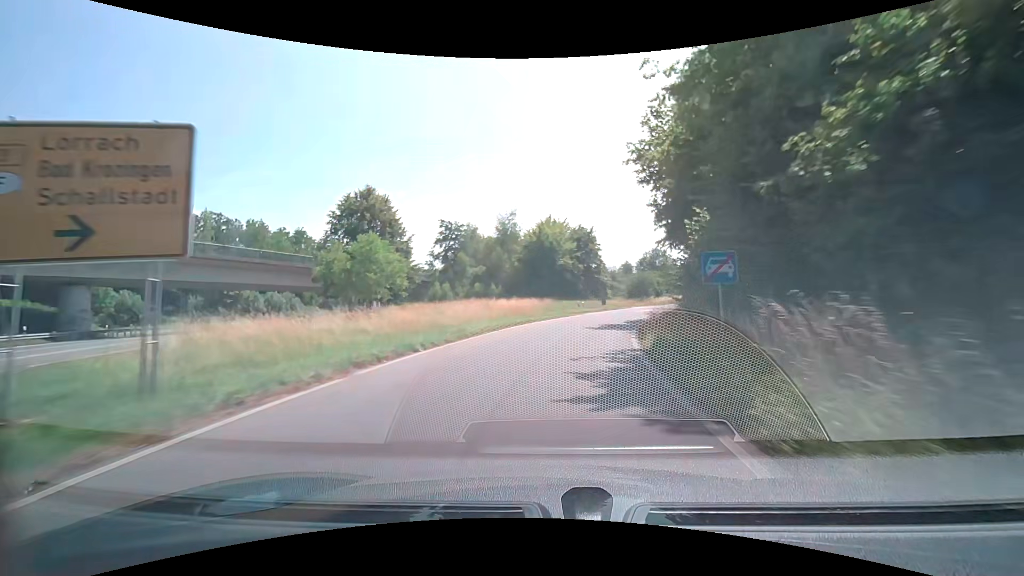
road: trunk_link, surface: asphalt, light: Day
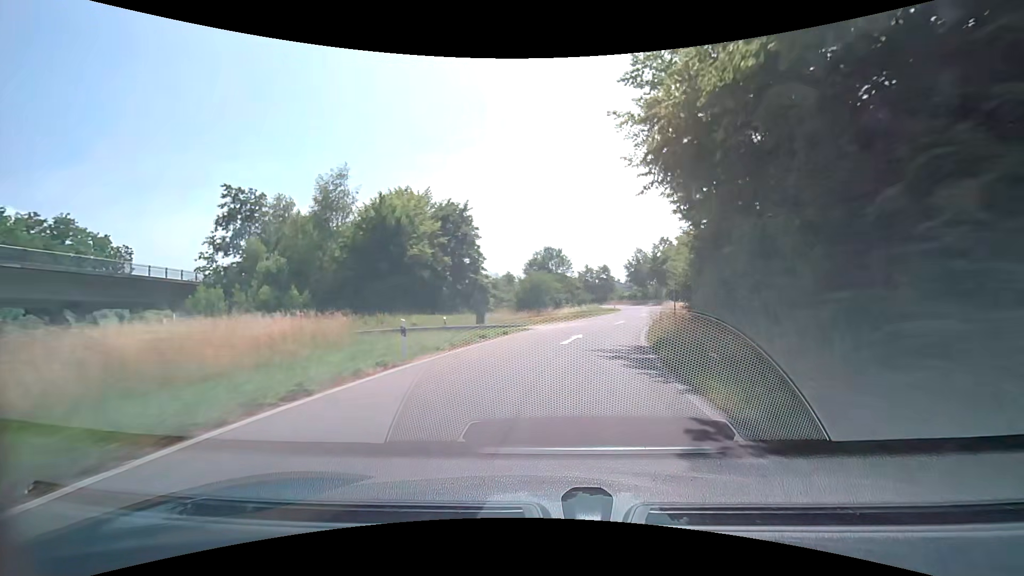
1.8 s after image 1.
(+3.4, +27.3) m; +14°
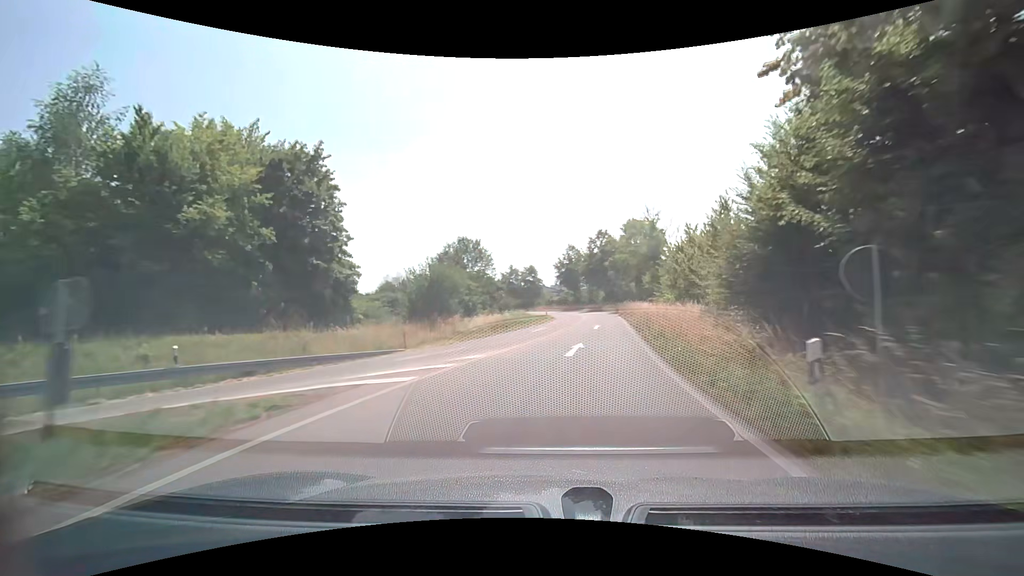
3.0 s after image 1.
(+1.4, +18.4) m; +9°
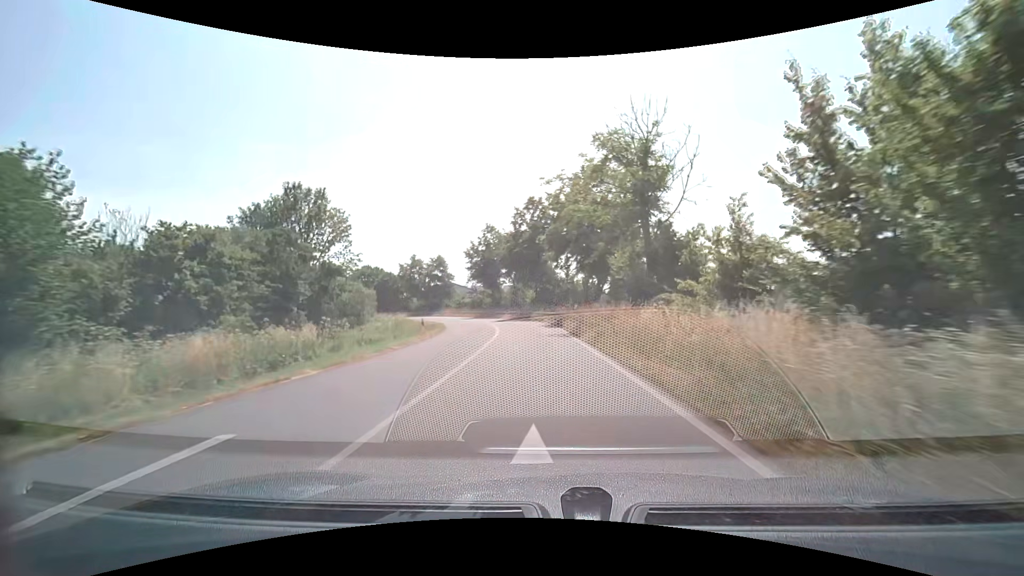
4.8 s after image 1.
(+2.7, +28.0) m; +9°
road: primary_link
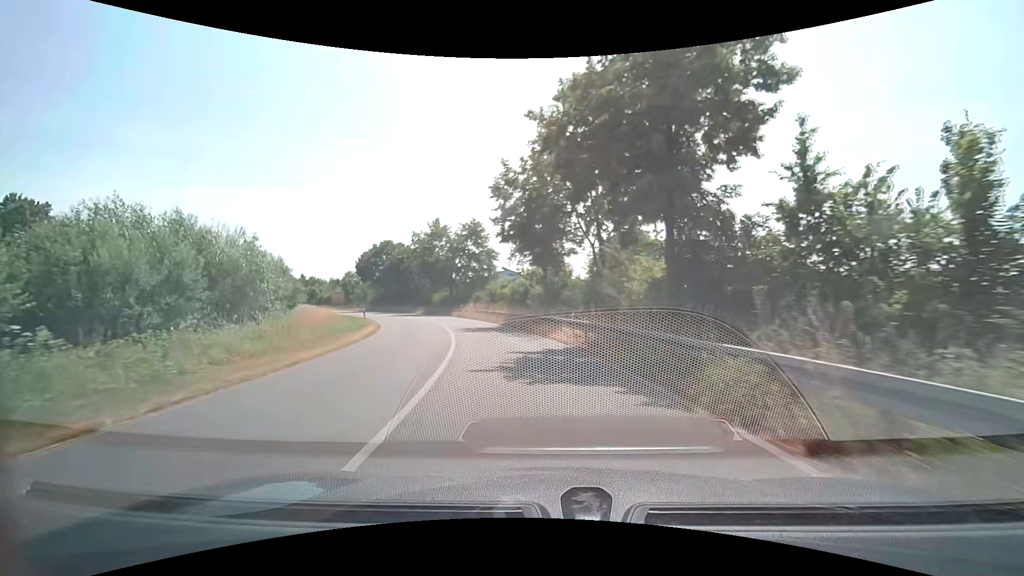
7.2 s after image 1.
(-1.6, +36.2) m; -8°
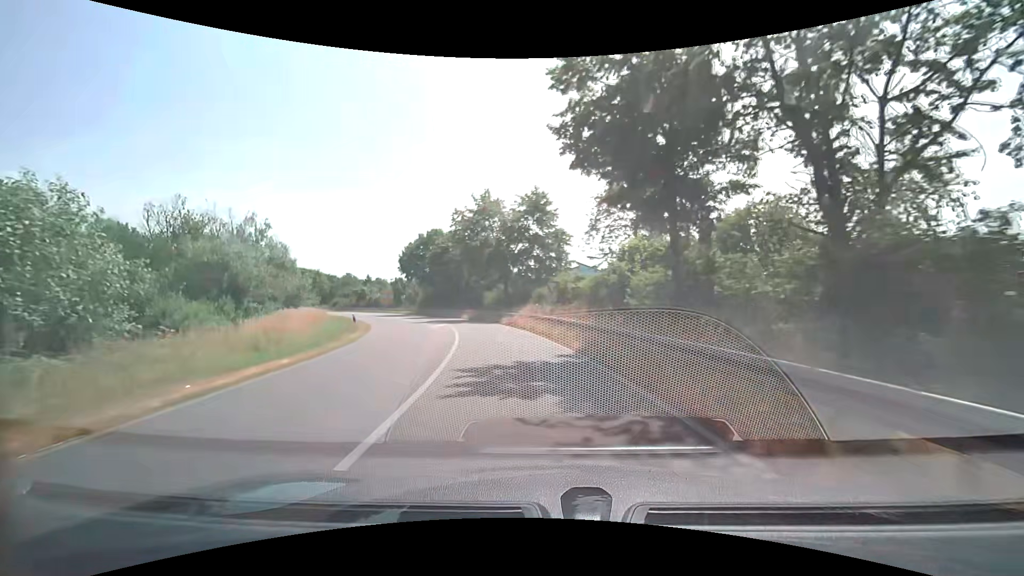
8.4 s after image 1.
(-1.1, +16.6) m; -8°
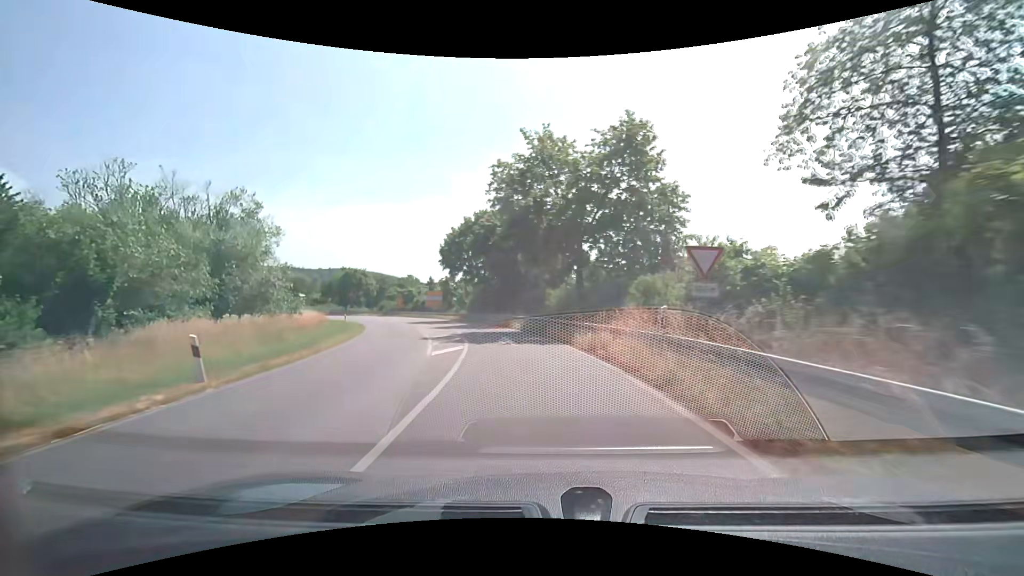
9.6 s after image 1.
(-1.1, +16.3) m; -8°
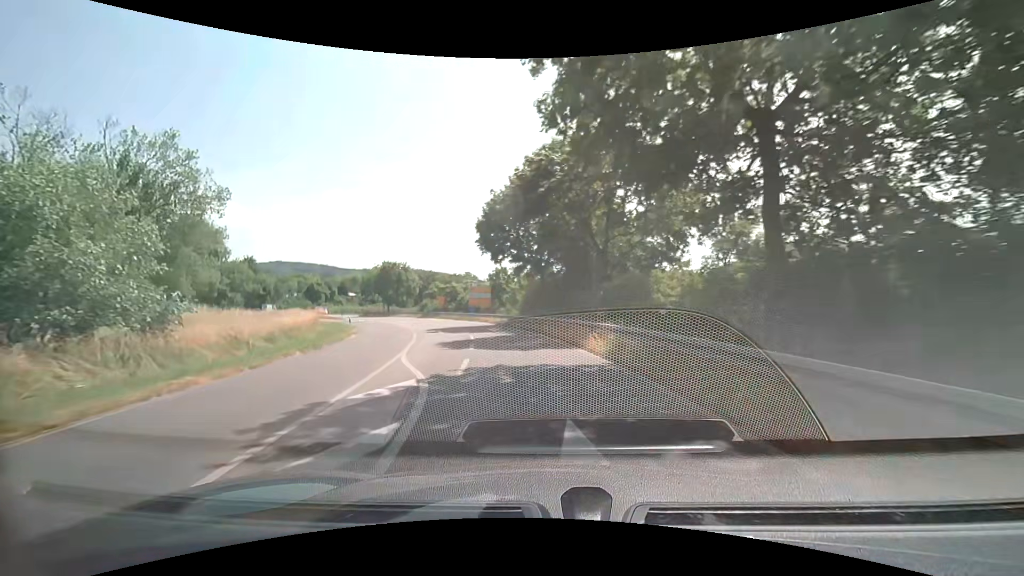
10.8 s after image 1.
(-1.0, +16.3) m; -8°
(0, +10) (-2, +20) (-3, +30) (-6, +39) (-9, +49) (-13, +58) (-19, +66) (-25, +74) (-31, +82) (-36, +91) m
